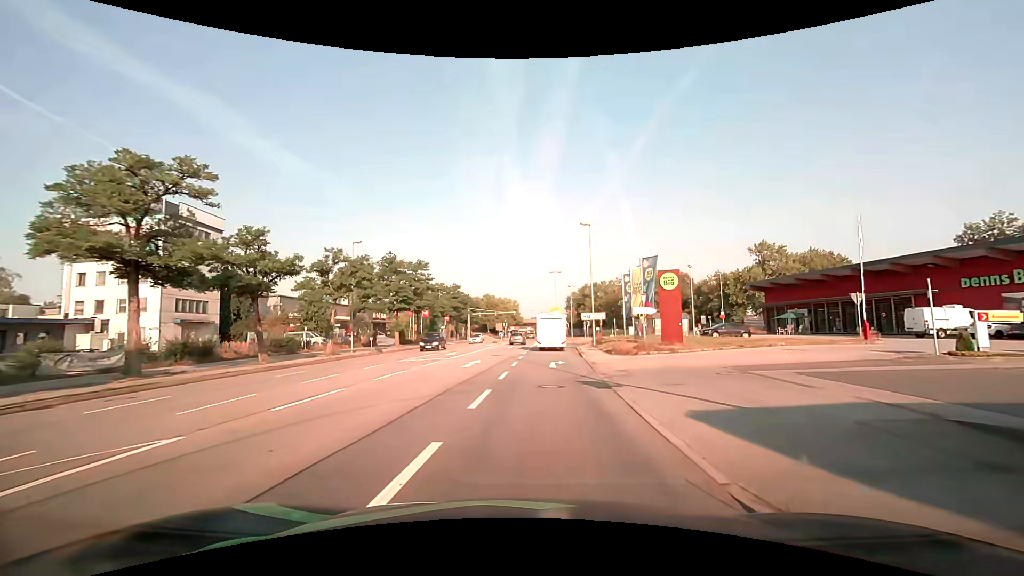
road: primary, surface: asphalt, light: Day
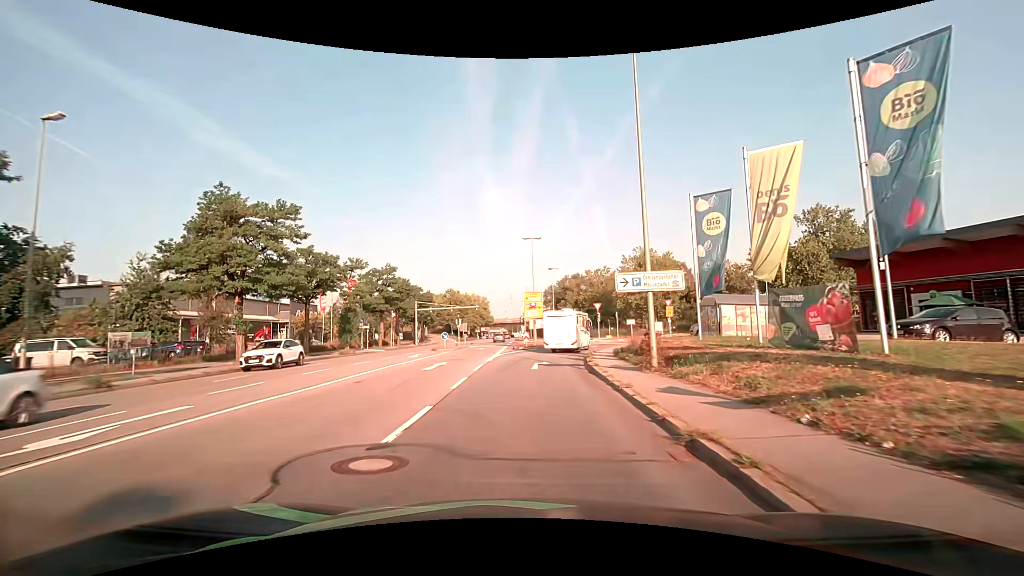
(+0.9, +26.4) m; +3°
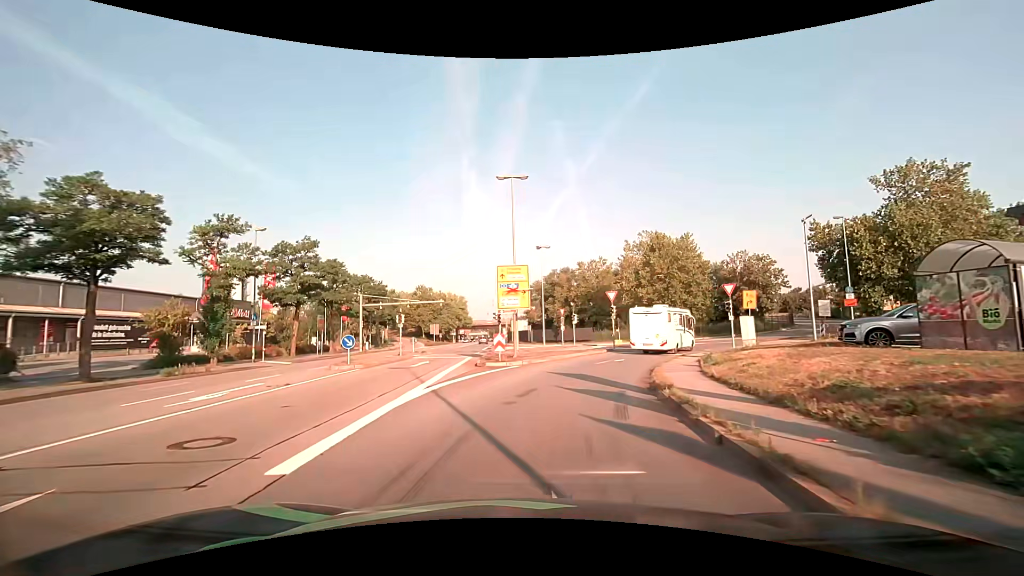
(+0.3, +18.8) m; +2°
(0, +10) (+1, +20) (+5, +29) (+10, +38) (+18, +45) (+25, +51) (+32, +58) (+40, +65) (+46, +73) (+51, +81) m
